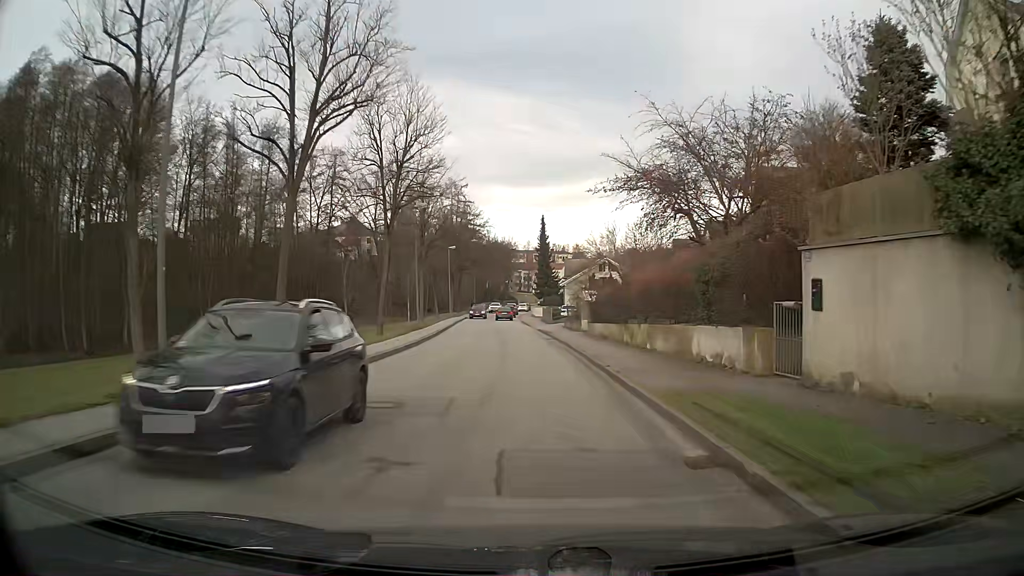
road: unclassified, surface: asphalt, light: Day
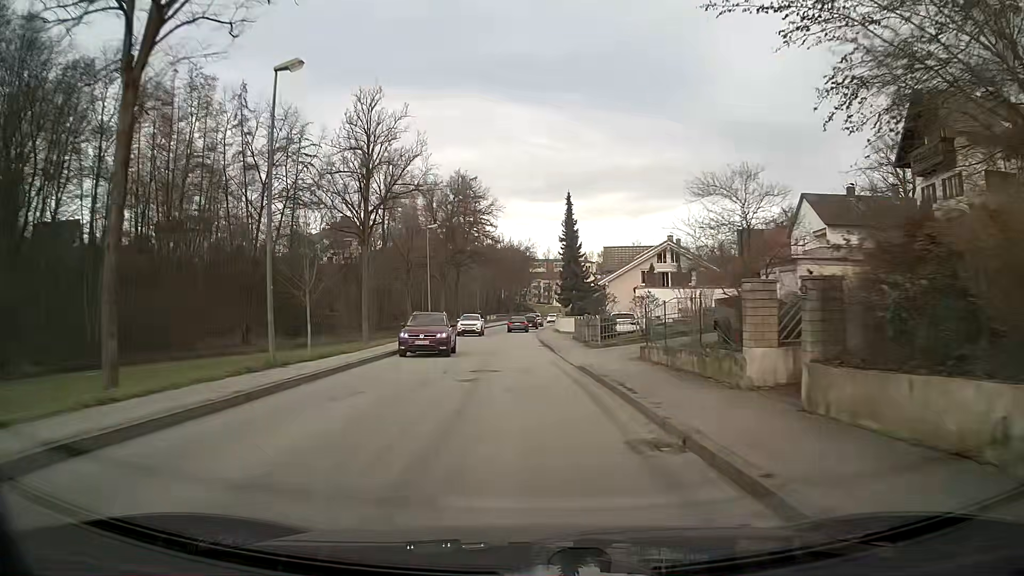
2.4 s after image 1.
(-0.5, +26.7) m; -2°
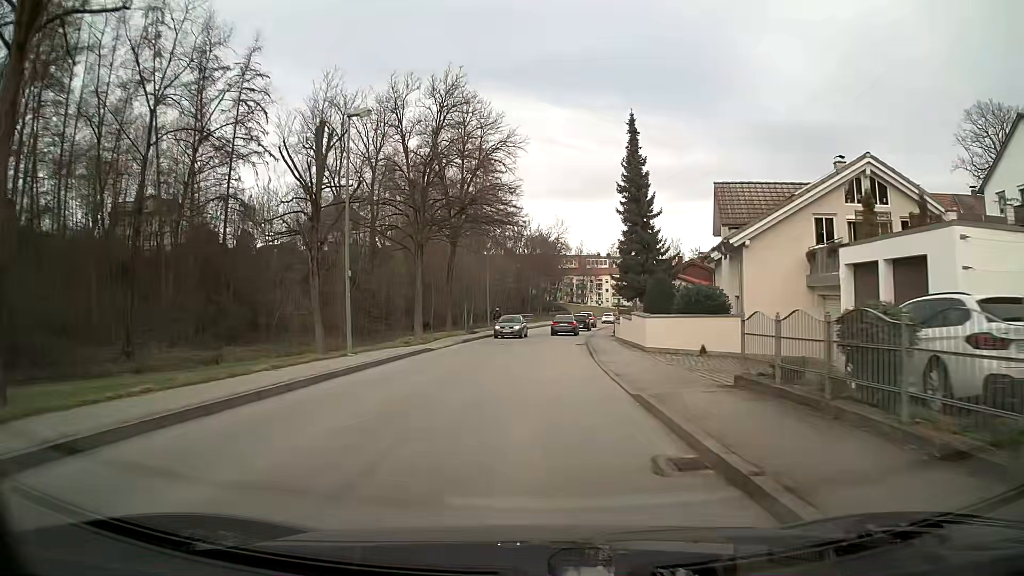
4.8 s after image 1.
(-0.5, +27.9) m; -1°
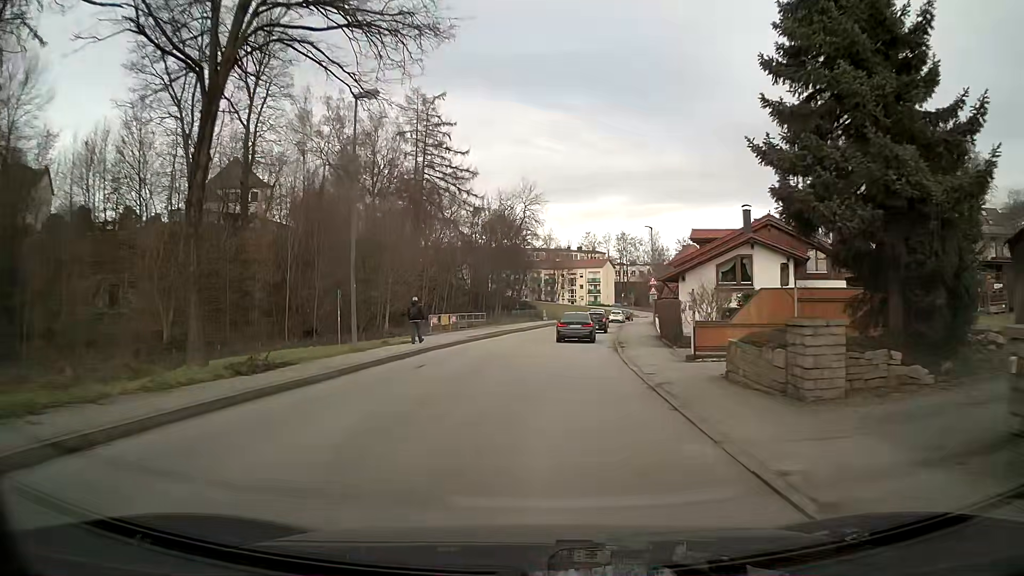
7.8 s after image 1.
(+0.7, +32.2) m; +3°
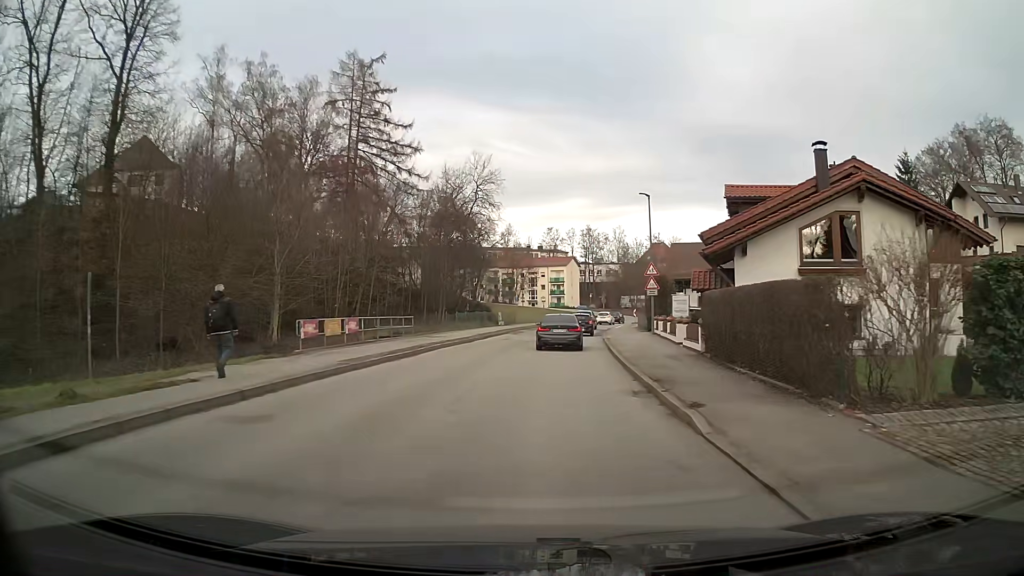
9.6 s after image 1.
(+0.5, +15.8) m; +4°
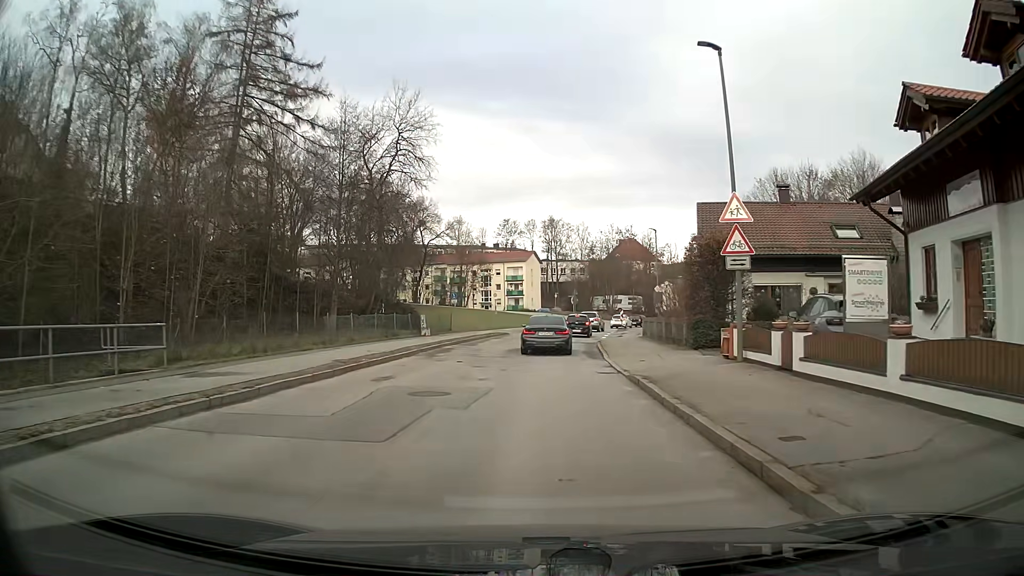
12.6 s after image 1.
(+0.6, +22.7) m; +3°
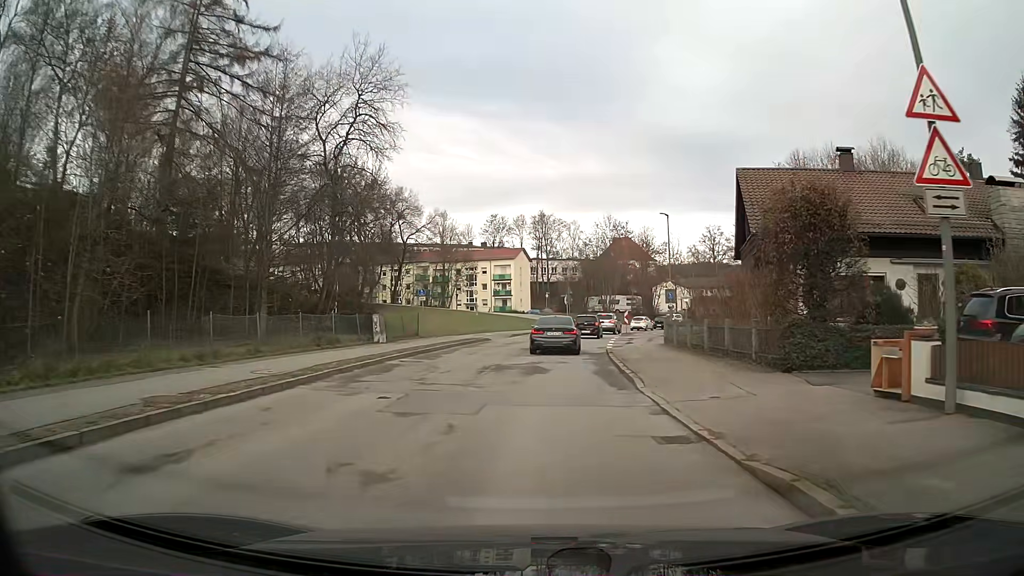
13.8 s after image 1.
(+0.1, +9.4) m; +1°
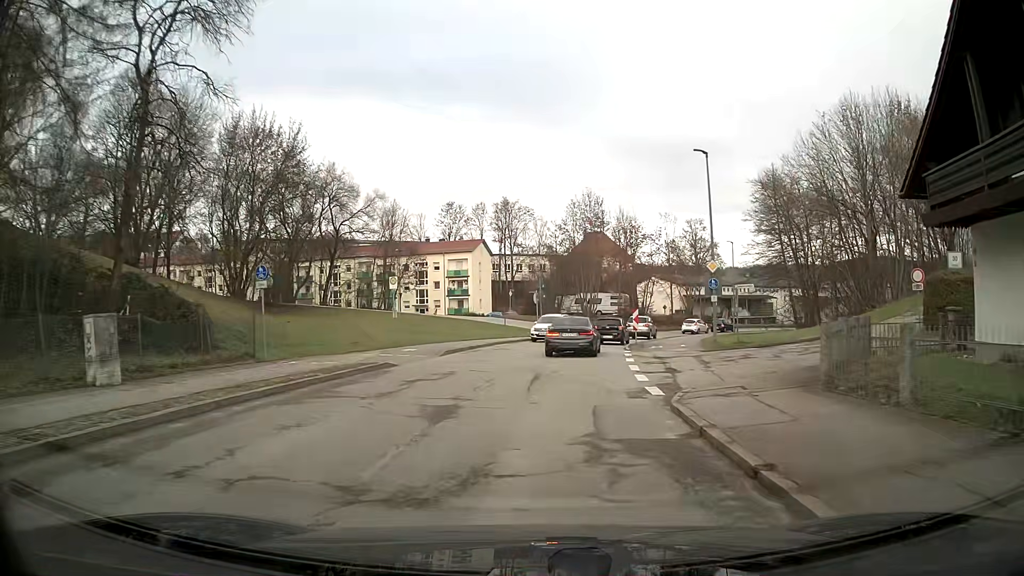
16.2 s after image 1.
(+0.5, +18.8) m; +3°
